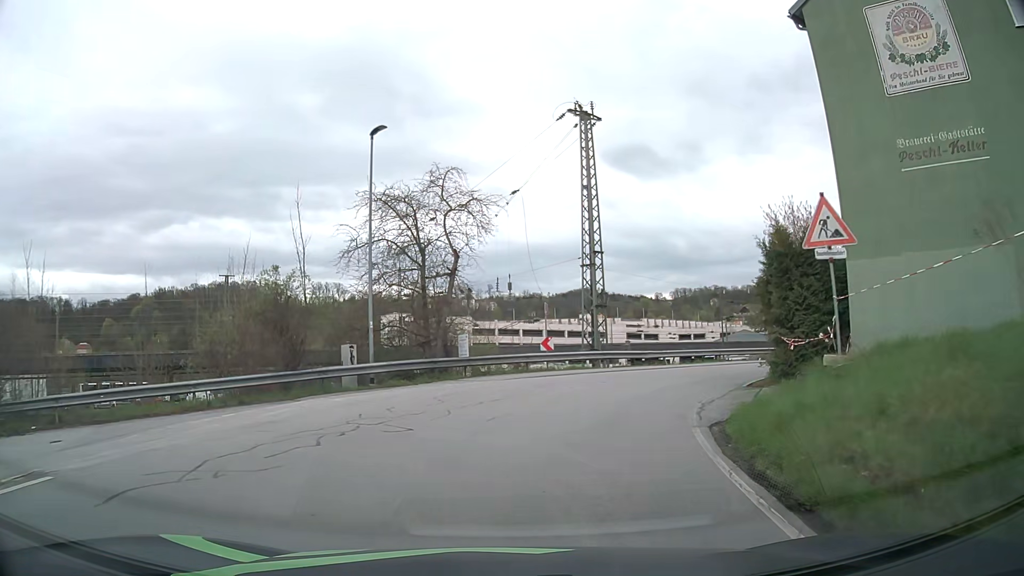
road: residential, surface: asphalt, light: Day
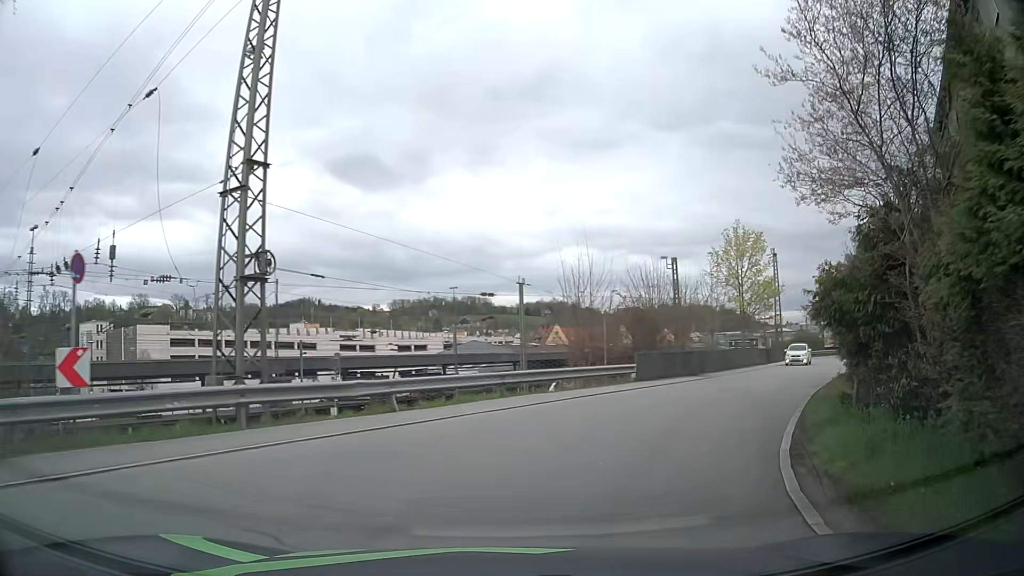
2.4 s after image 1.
(+2.9, +16.4) m; +24°
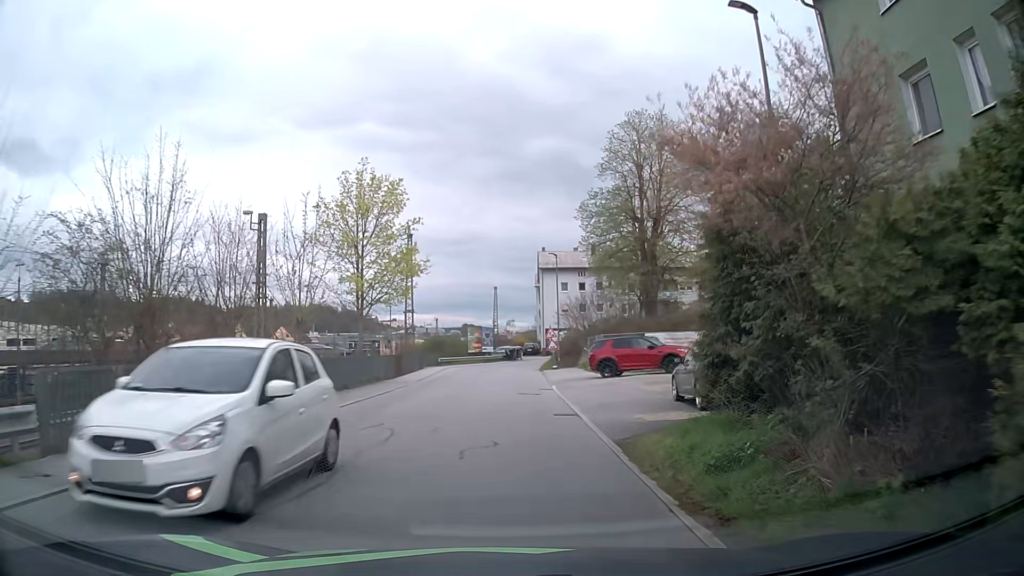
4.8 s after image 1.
(+4.9, +15.9) m; +32°
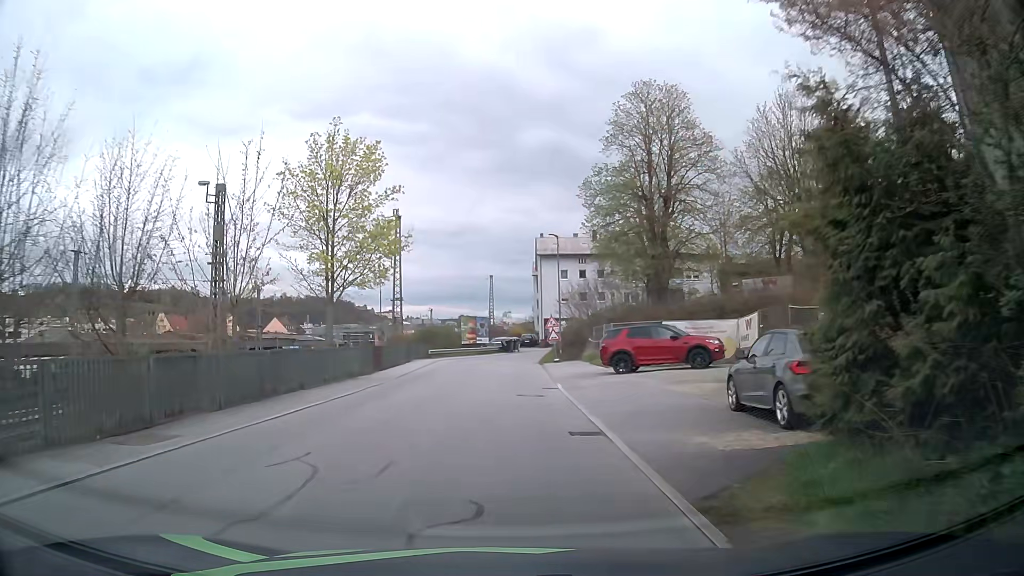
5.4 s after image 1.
(0.0, +4.6) m; 0°
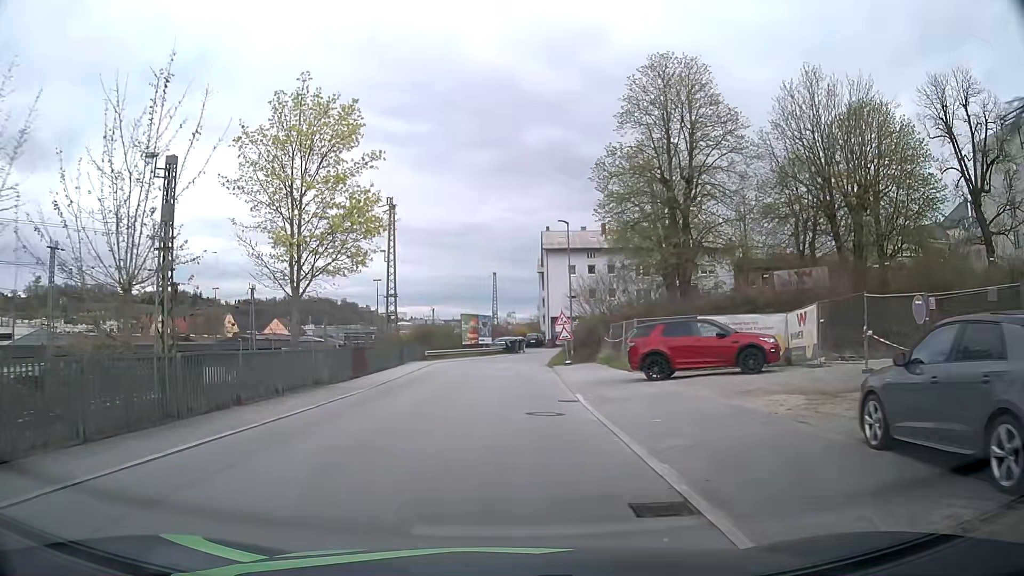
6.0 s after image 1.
(0.0, +4.9) m; +1°
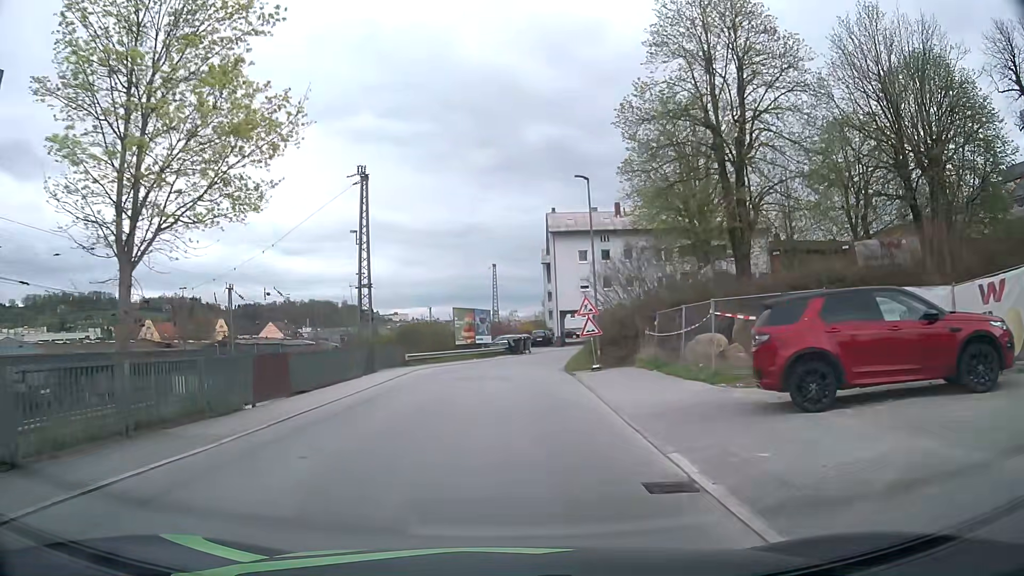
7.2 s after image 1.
(-0.2, +10.2) m; -1°
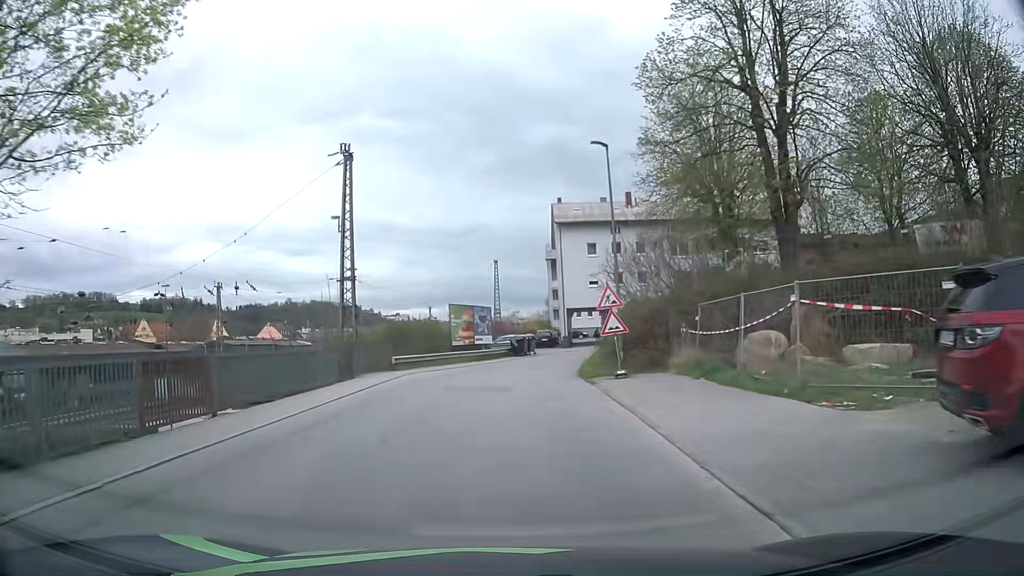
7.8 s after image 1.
(0.0, +5.1) m; 0°
